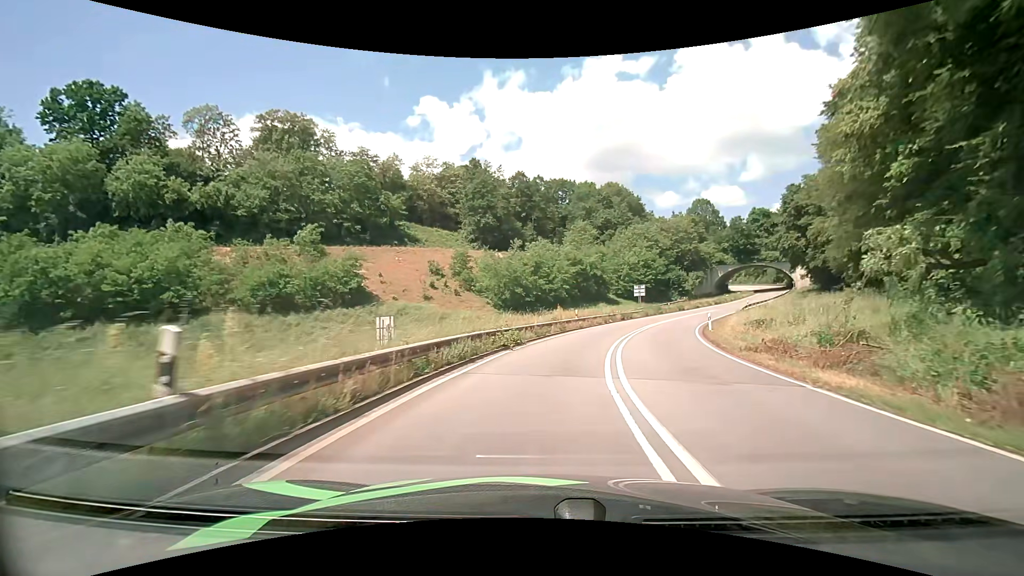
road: primary_link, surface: asphalt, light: Day
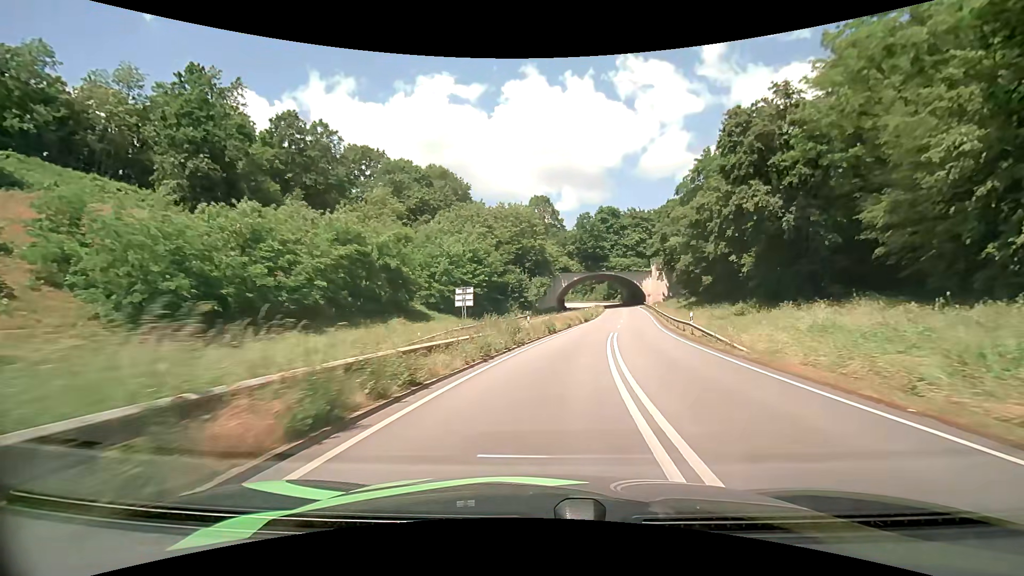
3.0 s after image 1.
(+7.8, +40.9) m; +20°
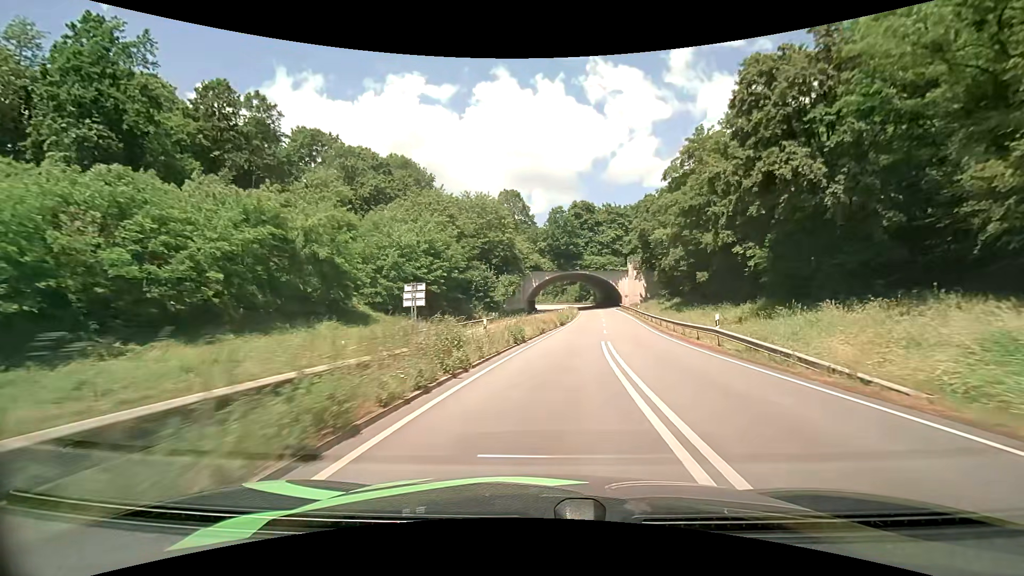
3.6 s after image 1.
(+0.3, +9.4) m; +3°
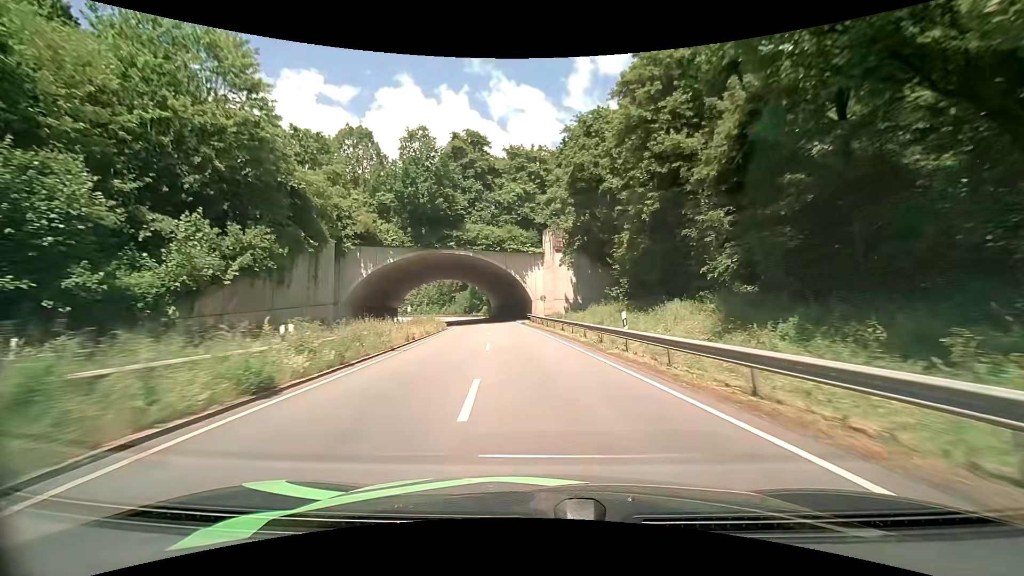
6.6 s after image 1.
(+6.6, +49.8) m; +12°
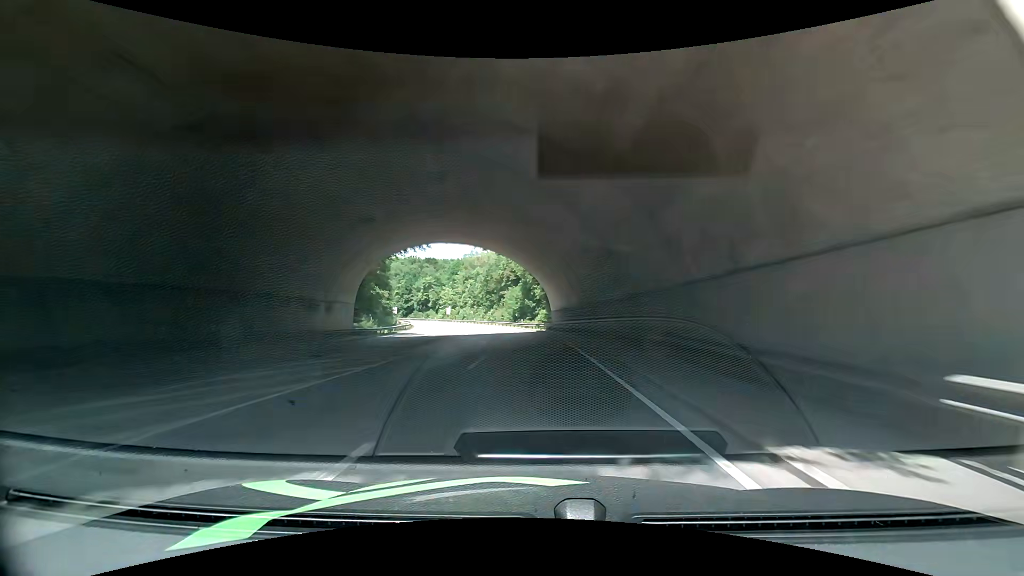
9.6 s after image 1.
(-3.9, +53.7) m; -8°
(0, +10) (0, +20) (-1, +30) (-1, +40) (-2, +50) (-3, +60) (-5, +70) (-6, +80) (-8, +89) (-10, +99) m
